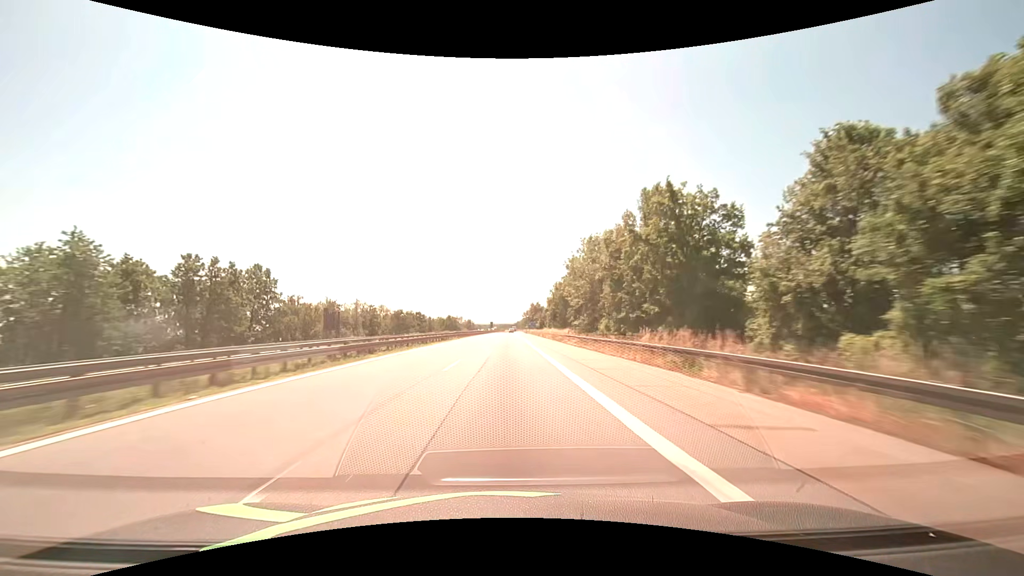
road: motorway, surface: asphalt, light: Day
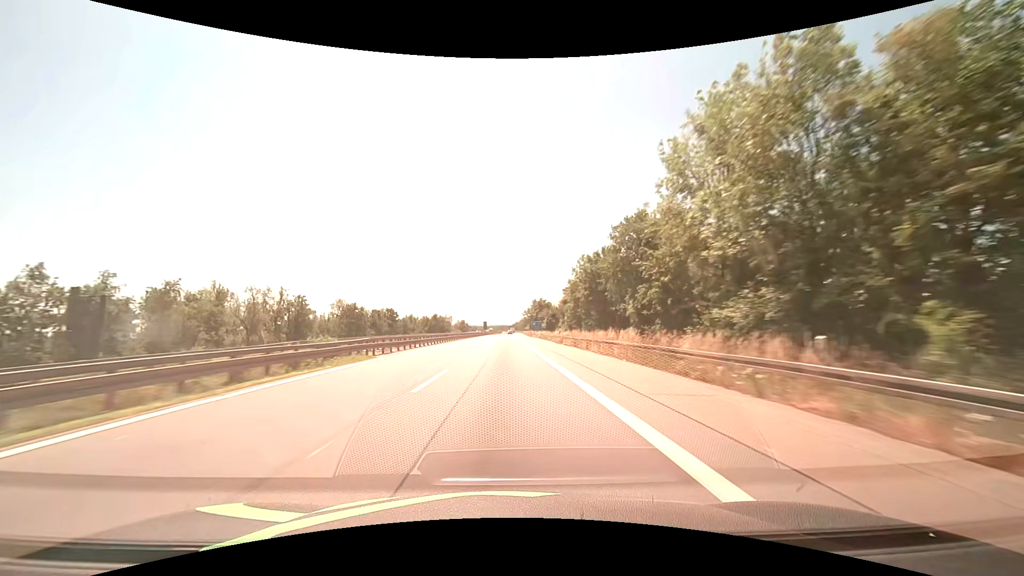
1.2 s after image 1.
(+0.1, +41.3) m; 0°
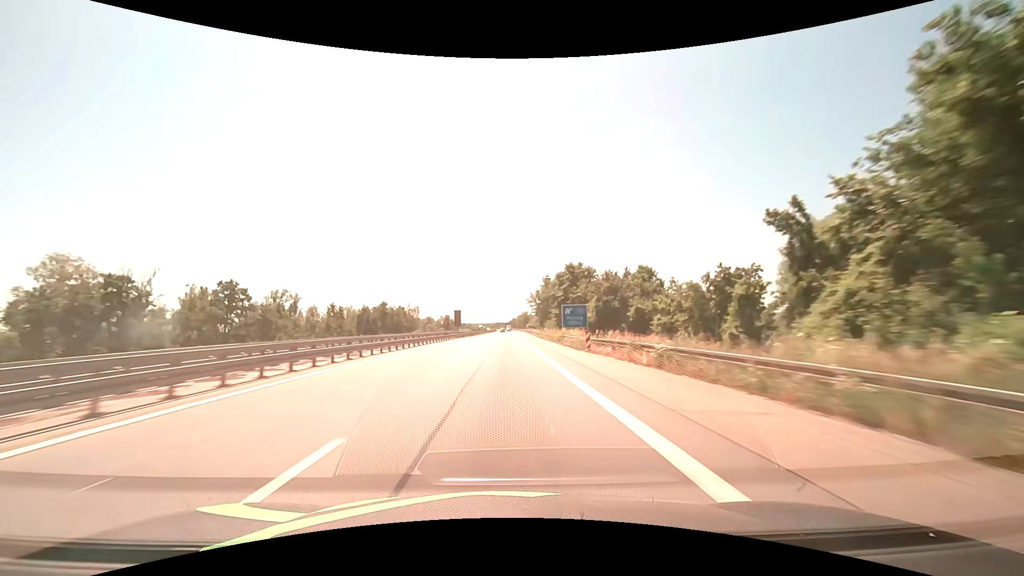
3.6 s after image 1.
(+0.2, +82.5) m; 0°
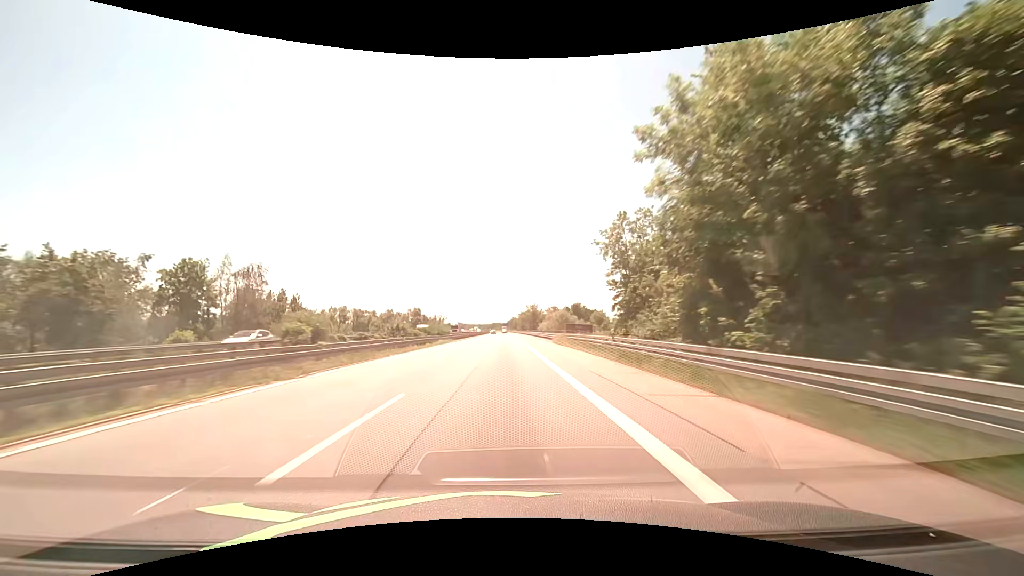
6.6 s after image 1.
(+0.3, +103.3) m; 0°
(0, +10) (0, +20) (0, +30) (0, +40) (0, +50) (0, +60) (0, +70) (0, +80) (0, +90) (0, +100) m
